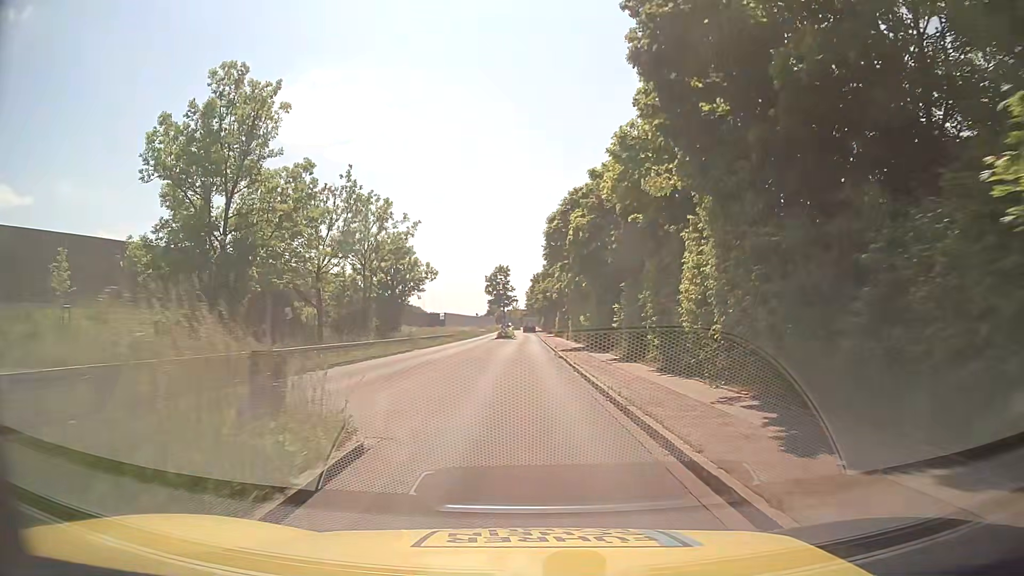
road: tertiary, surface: asphalt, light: Day
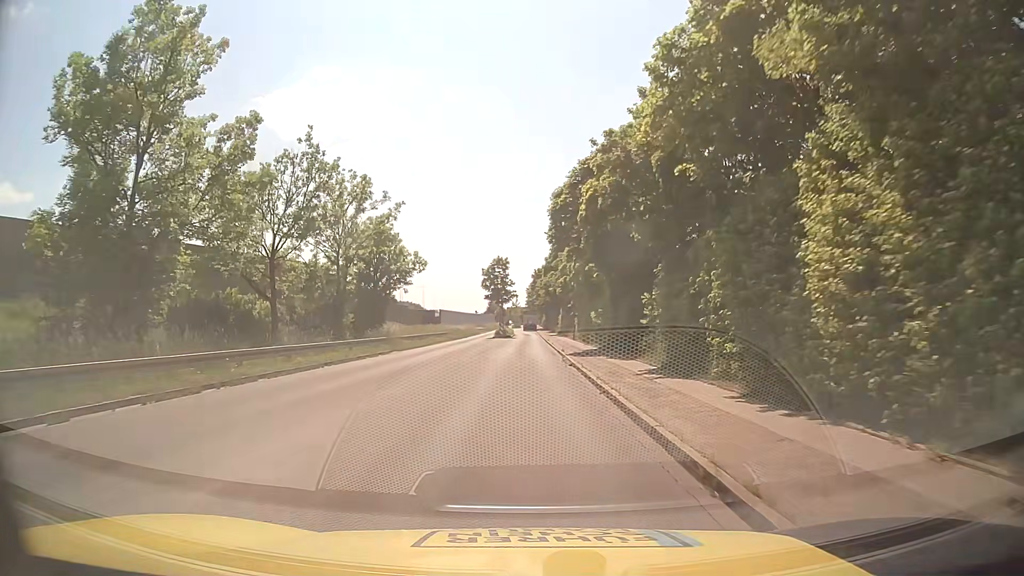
(0.0, +7.3) m; 0°
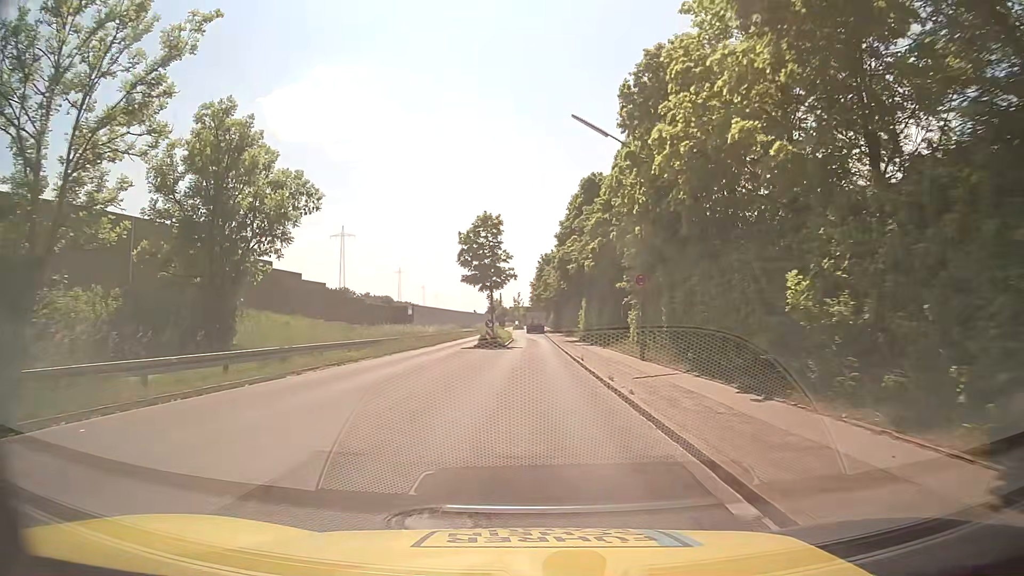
(+0.1, +29.5) m; 0°
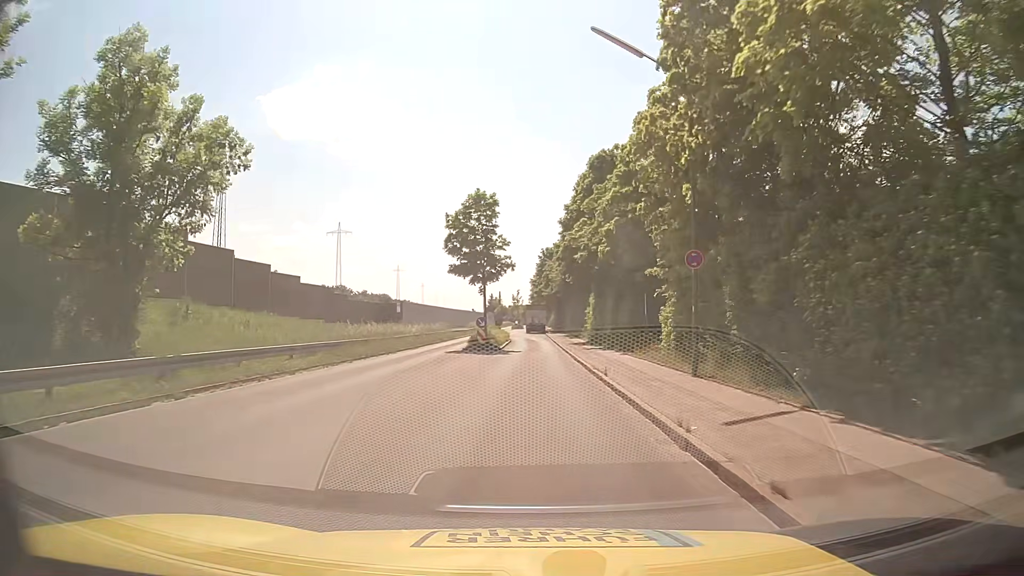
(0.0, +7.2) m; 0°
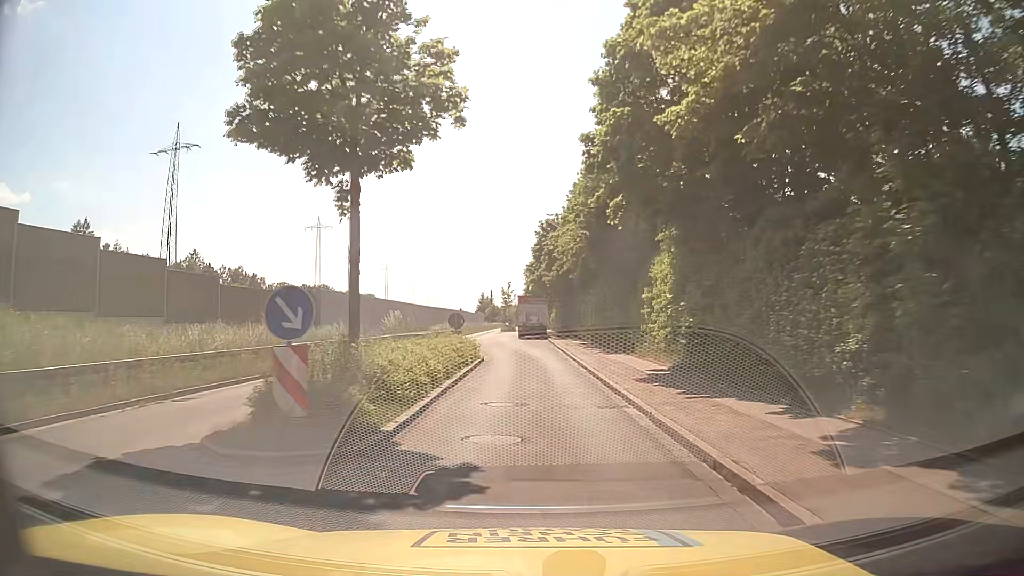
(+0.1, +28.1) m; +1°
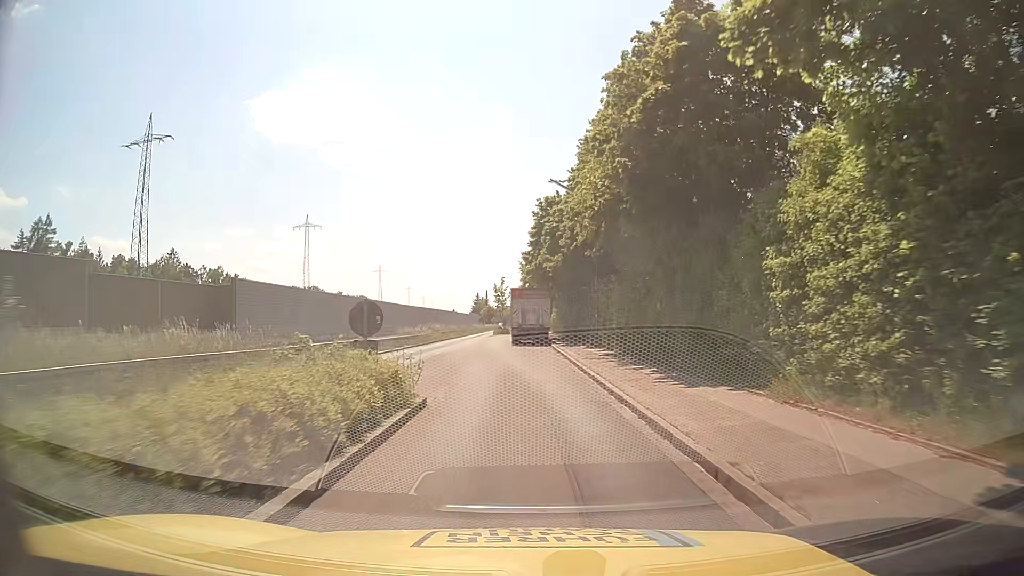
(0.0, +13.5) m; 0°
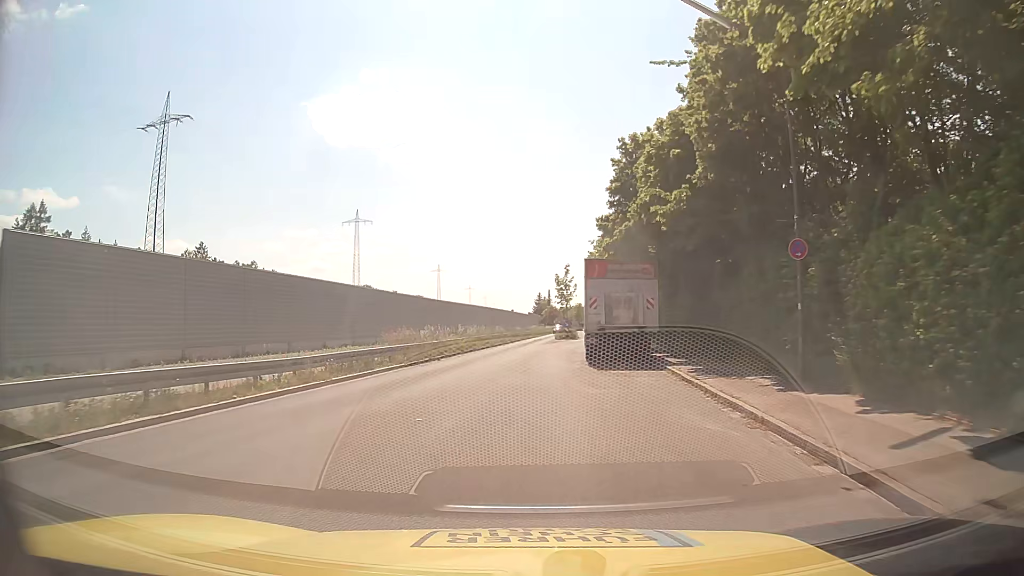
(-0.6, +20.1) m; -5°
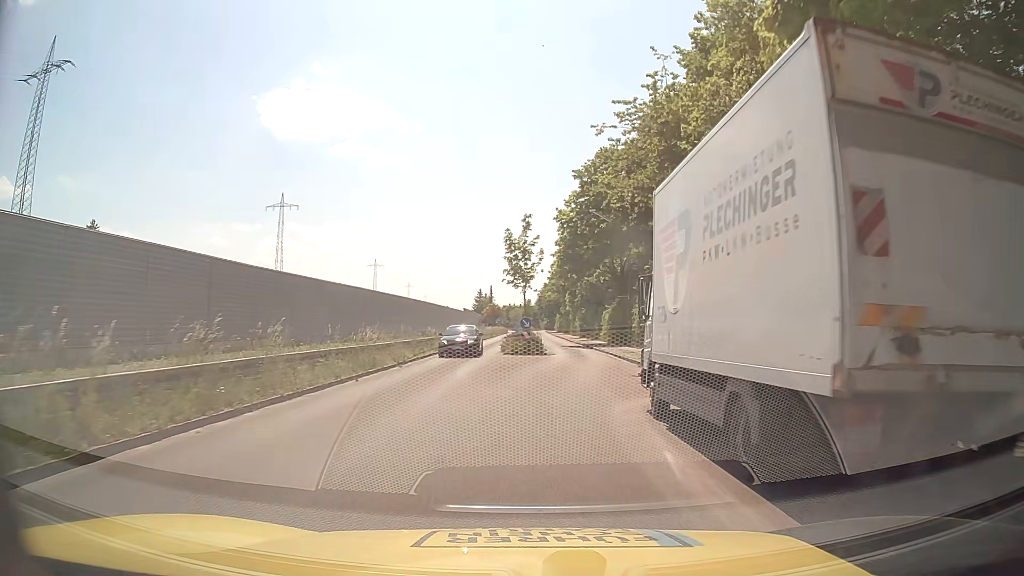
(+0.7, +32.9) m; +4°
(0, +10) (+1, +20) (+2, +30) (+3, +40) (+3, +50) (+3, +60) (+3, +70) (+3, +80) (+3, +90) (+3, +100) m
